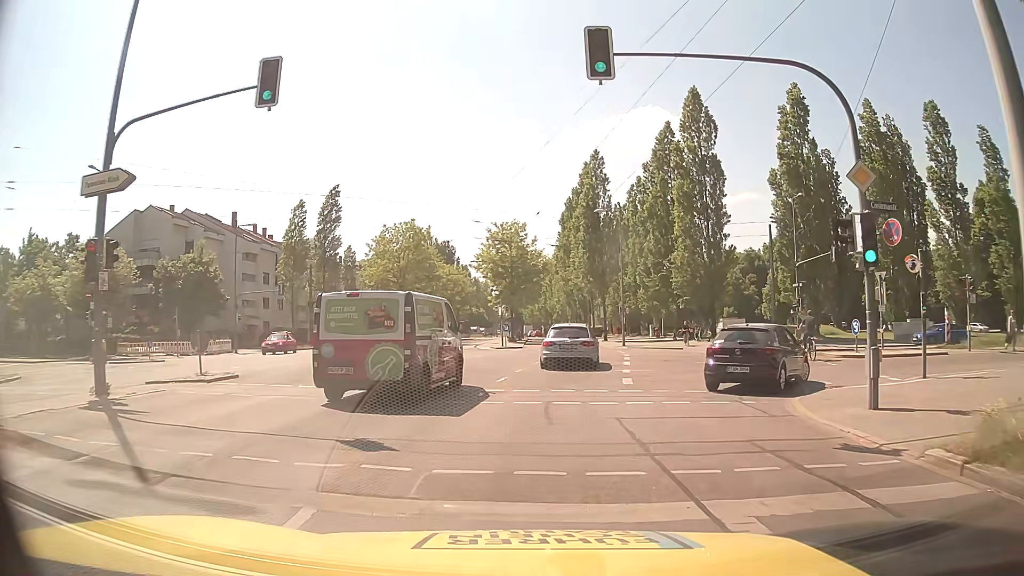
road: secondary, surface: asphalt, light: Day
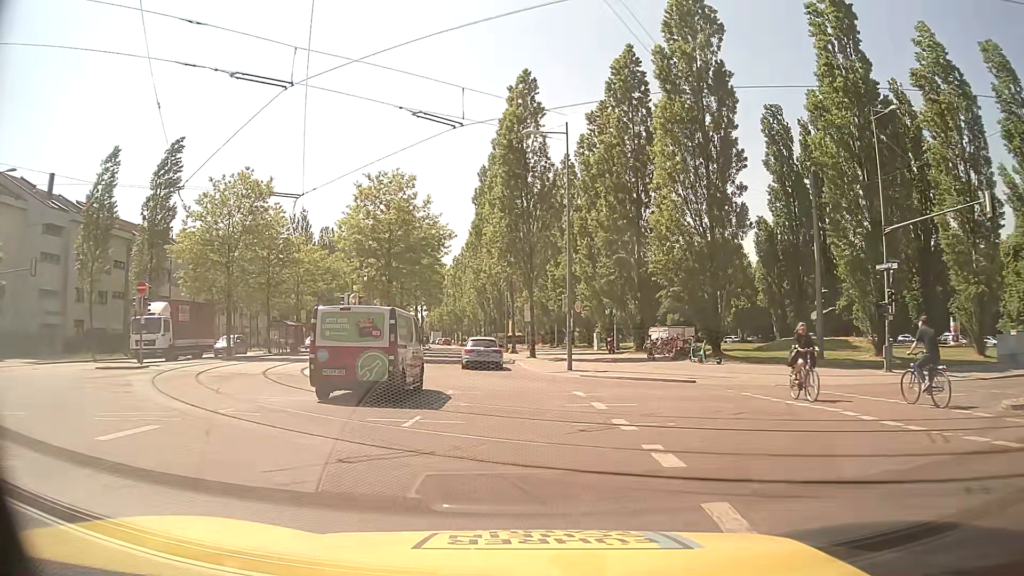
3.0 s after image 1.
(+0.7, +23.5) m; +5°
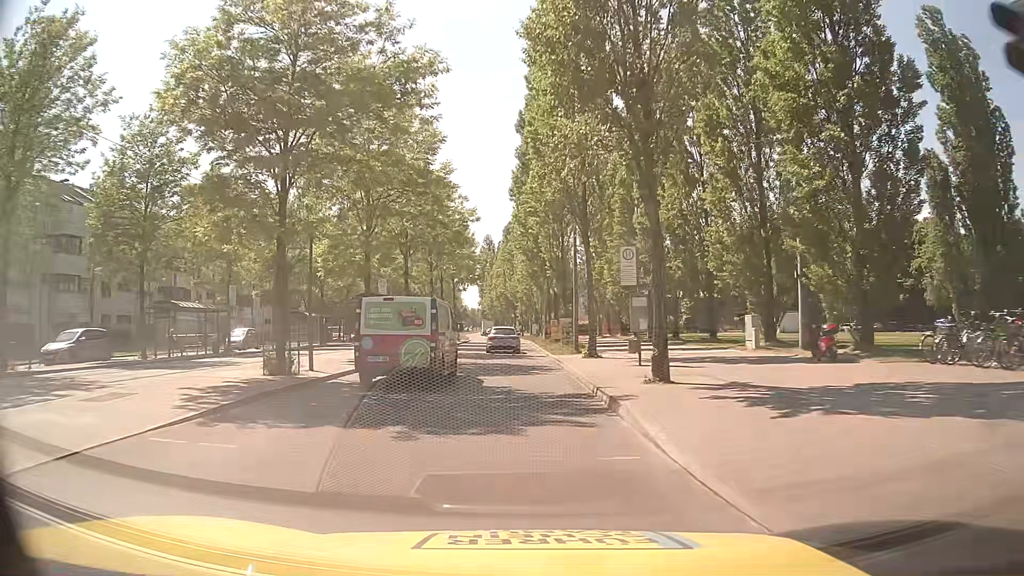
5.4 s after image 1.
(-1.0, +26.2) m; -5°
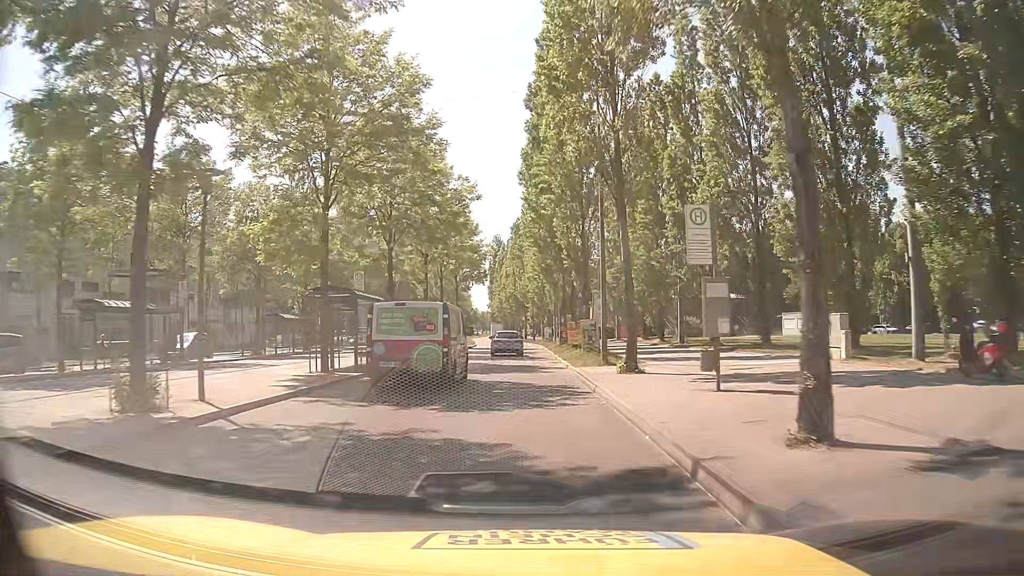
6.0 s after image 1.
(-0.1, +7.1) m; -1°
(0, +10) (0, +20) (-1, +30) (-1, +40) (-2, +50) (-3, +60) (-4, +70) (-5, +80) (-6, +90) (-7, +100) m
